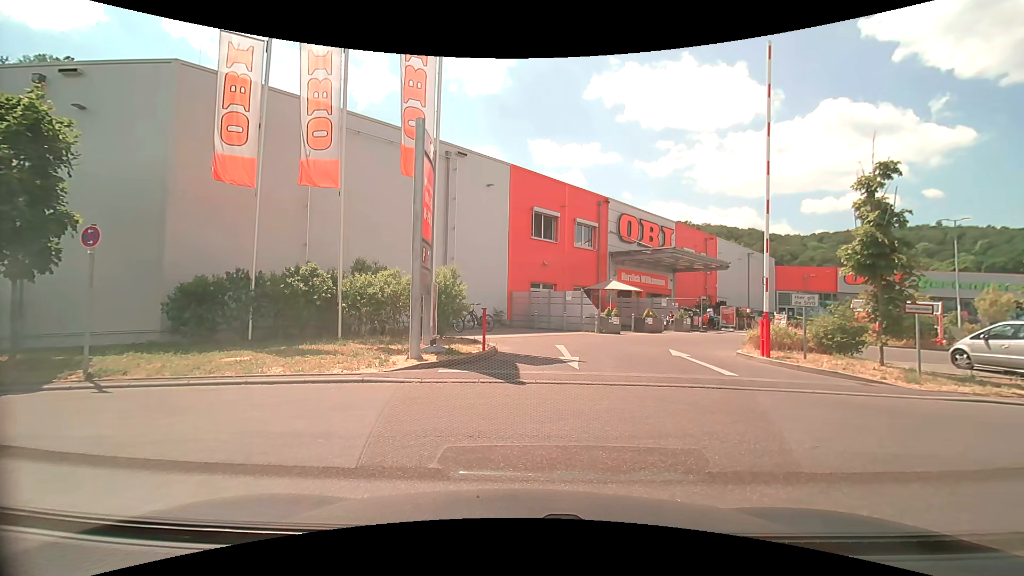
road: service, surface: paving_stones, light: Day
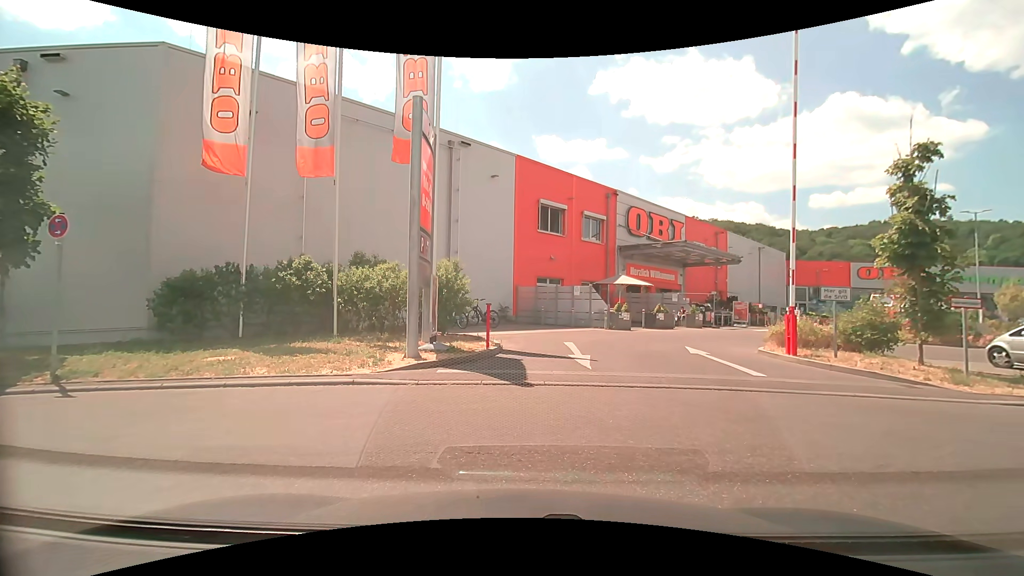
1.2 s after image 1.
(0.0, +0.9) m; 0°
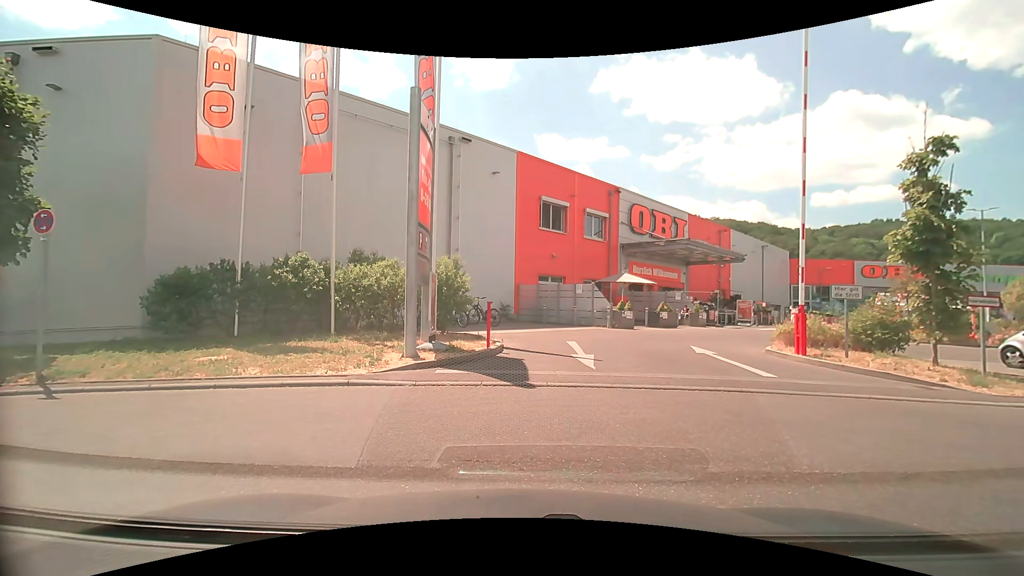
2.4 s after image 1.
(0.0, +0.3) m; 0°
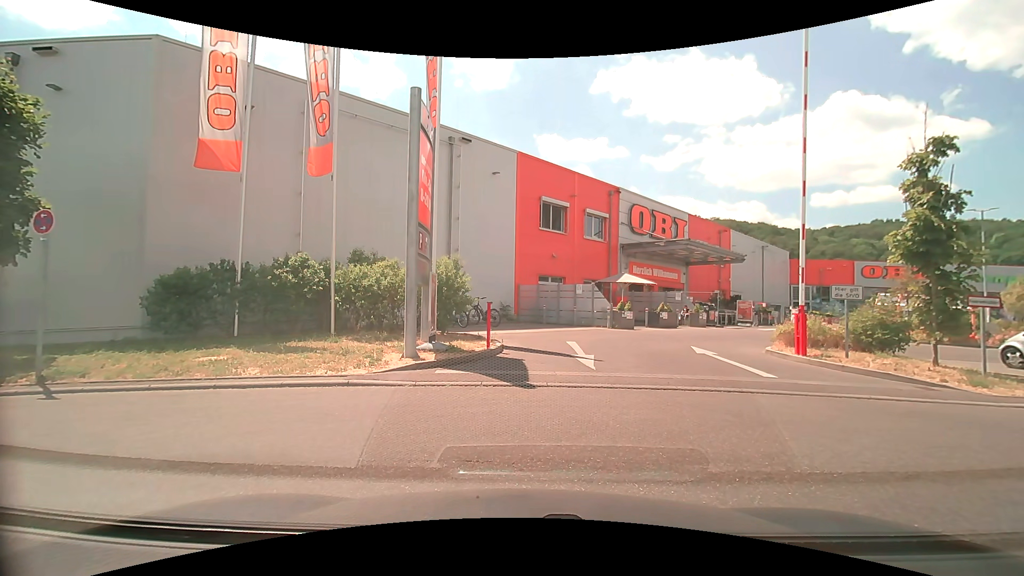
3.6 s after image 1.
(0.0, 0.0) m; 0°
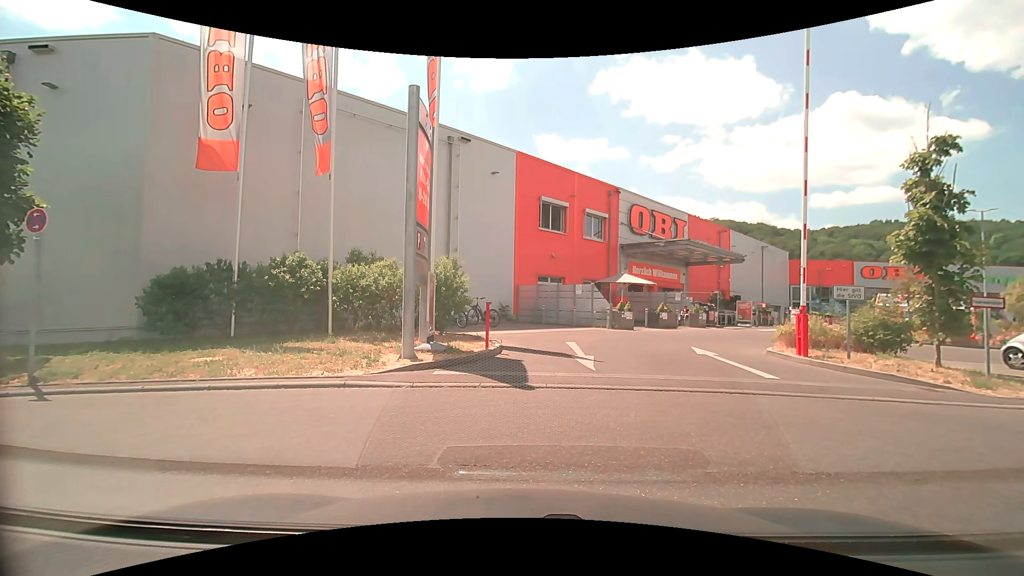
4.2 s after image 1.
(0.0, +0.1) m; 0°
